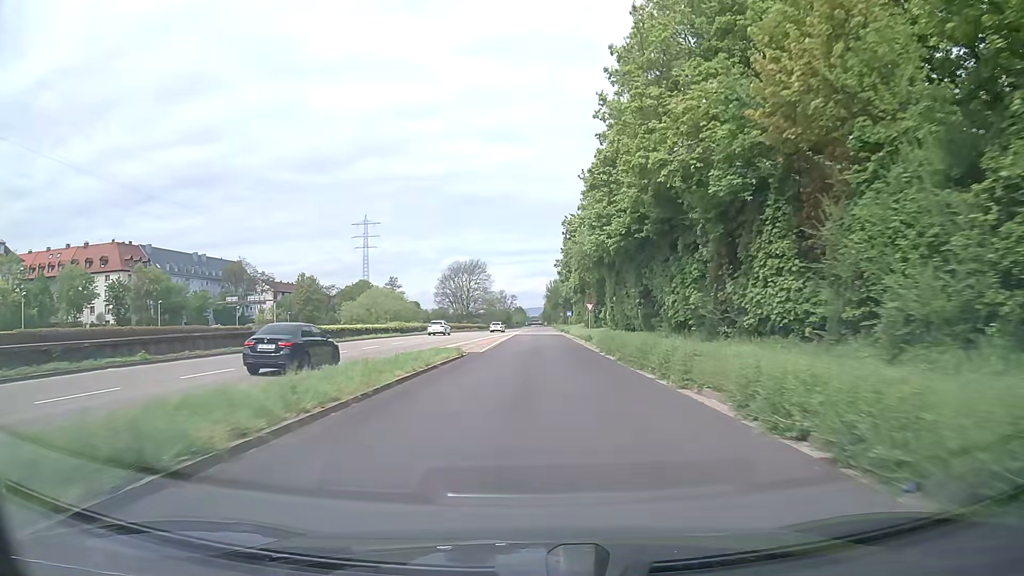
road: trunk_link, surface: asphalt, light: Day
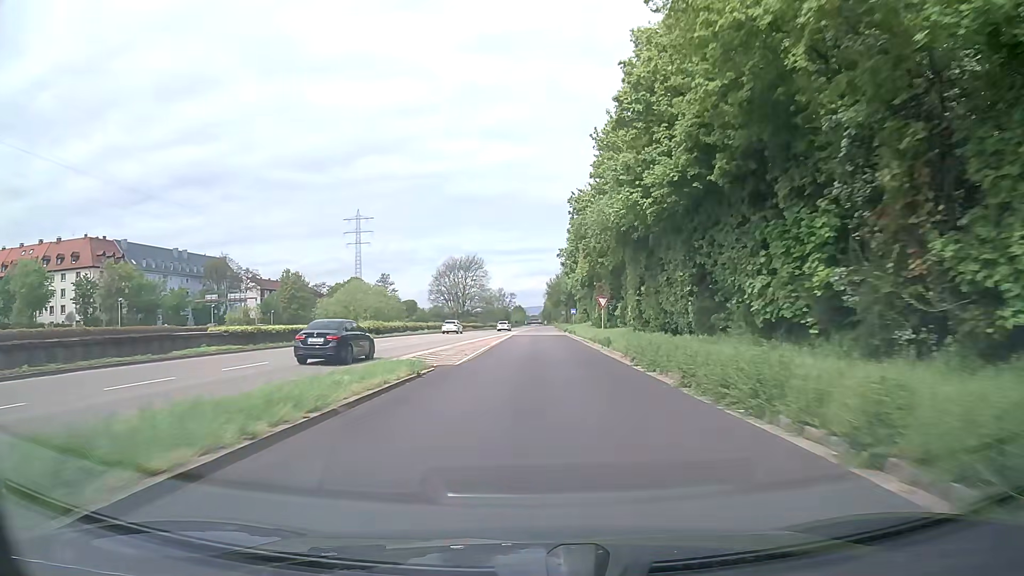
(0.0, +10.3) m; 0°
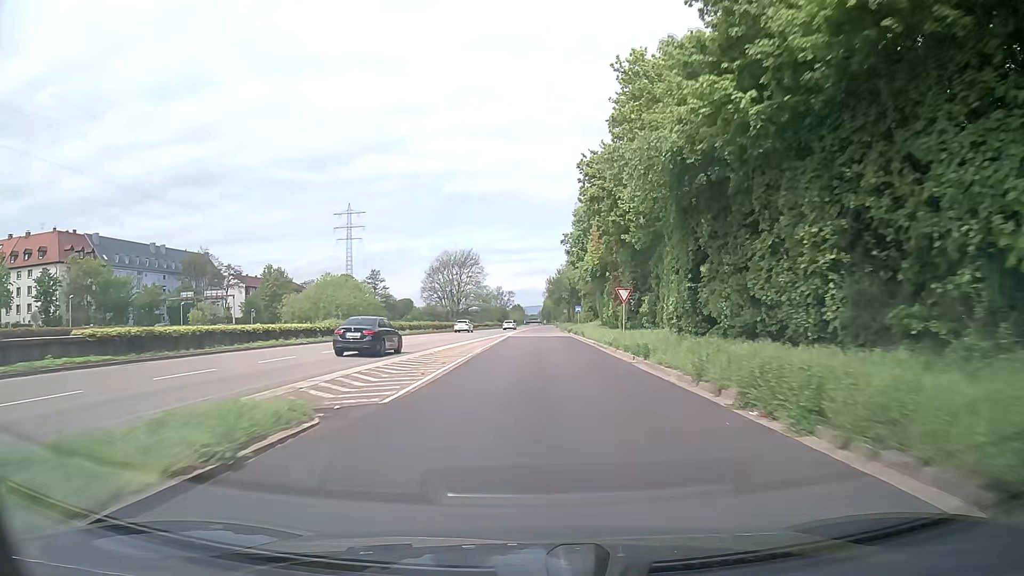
(0.0, +10.6) m; 0°
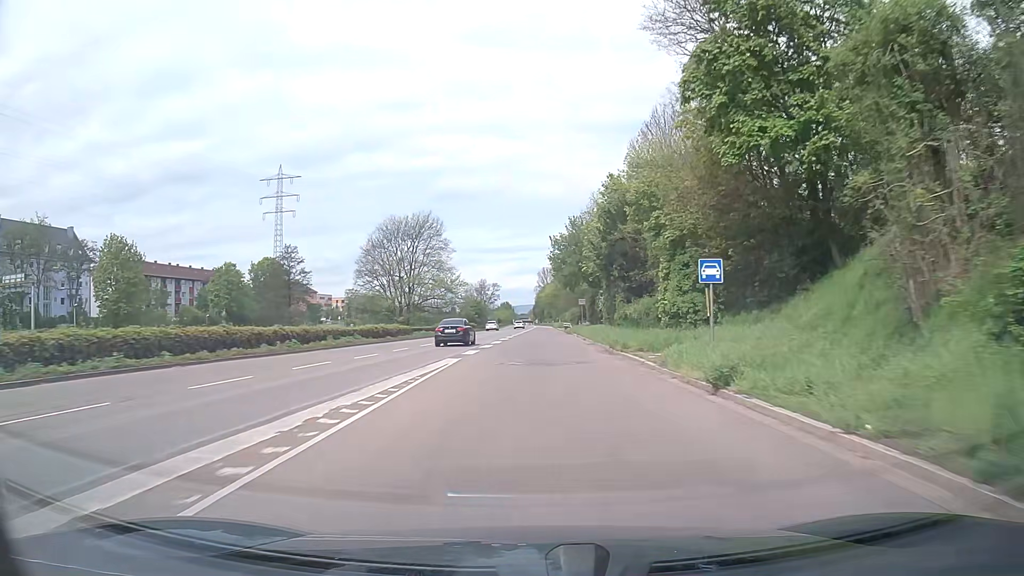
(+0.1, +57.0) m; 0°
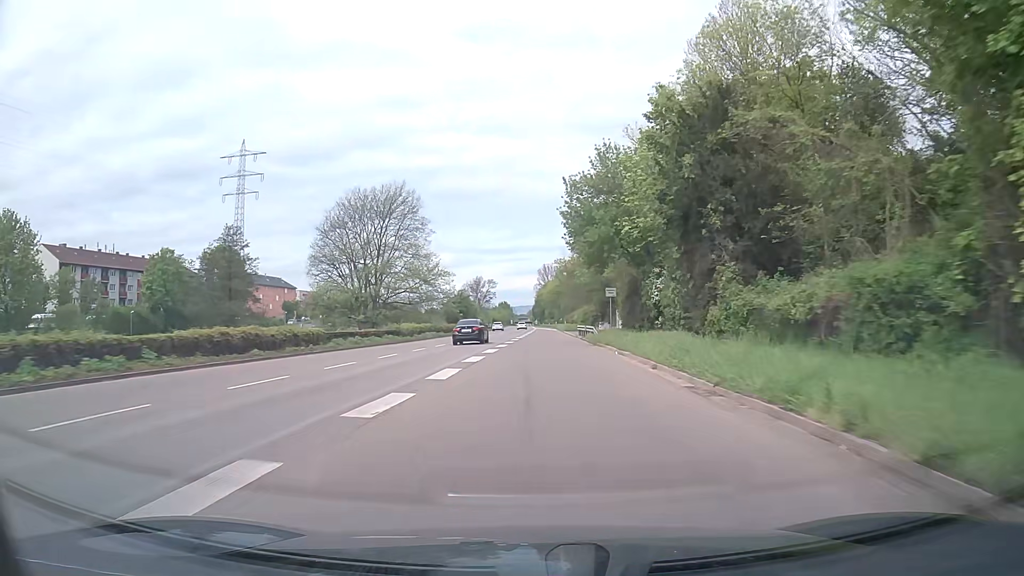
(+0.1, +24.0) m; 0°
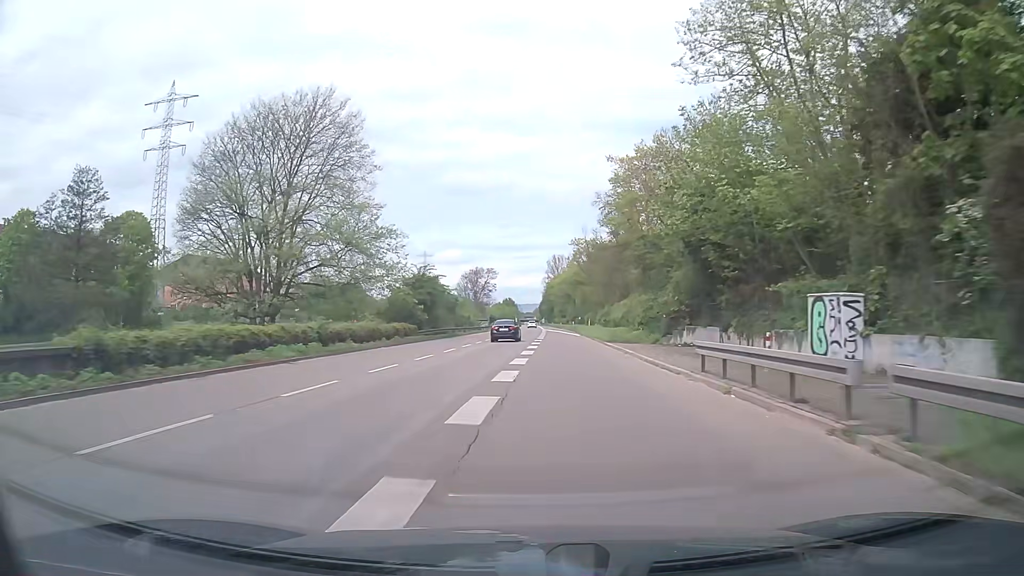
(-0.1, +37.0) m; 0°
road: trunk
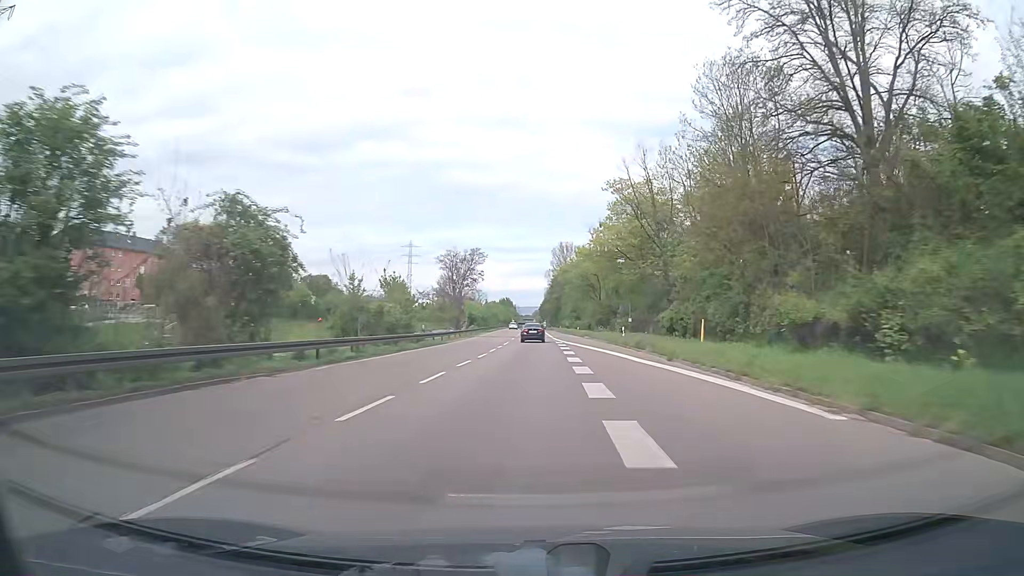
(-0.6, +51.3) m; 0°
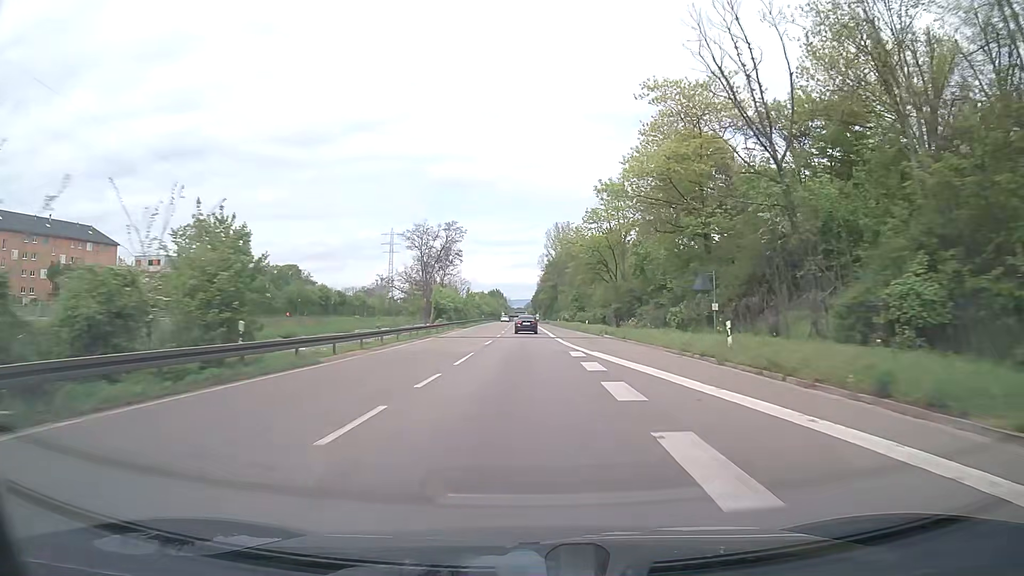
(+0.1, +26.1) m; +1°
(0, +10) (0, +20) (0, +30) (0, +40) (0, +50) (0, +60) (-1, +70) (-1, +80) (-1, +90) (-1, +100) m
